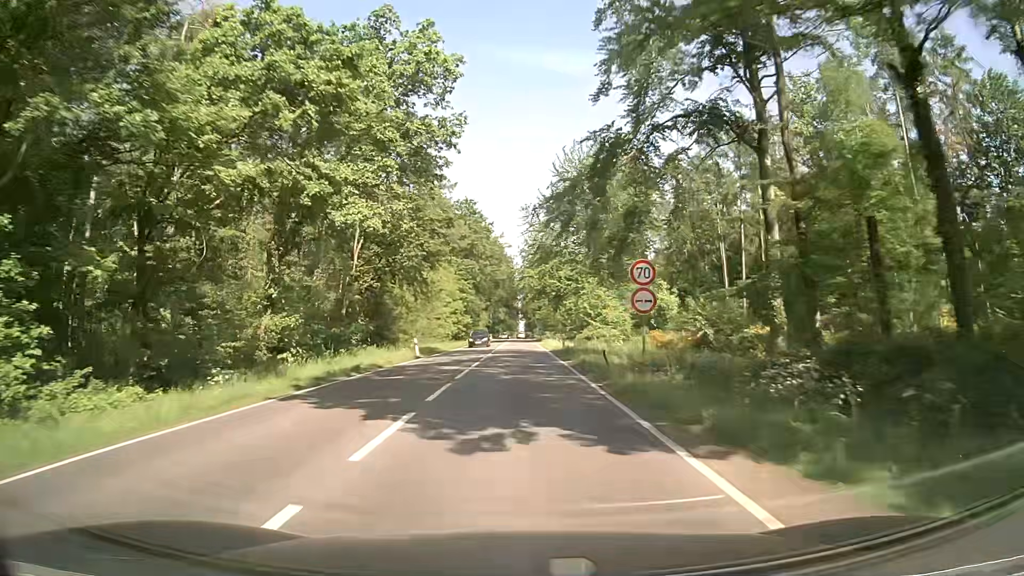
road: primary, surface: asphalt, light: Day
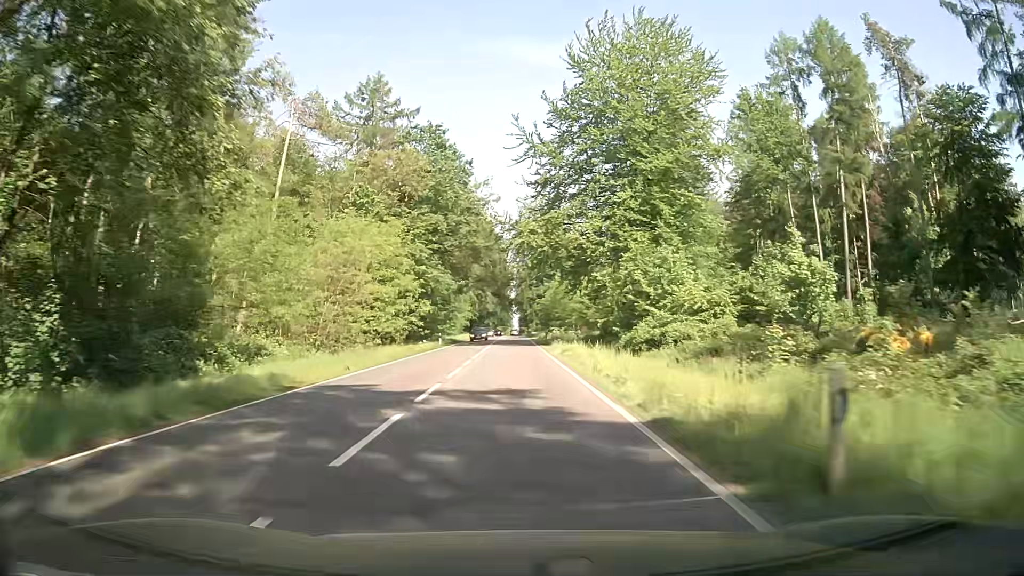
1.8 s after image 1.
(0.0, +34.2) m; 0°
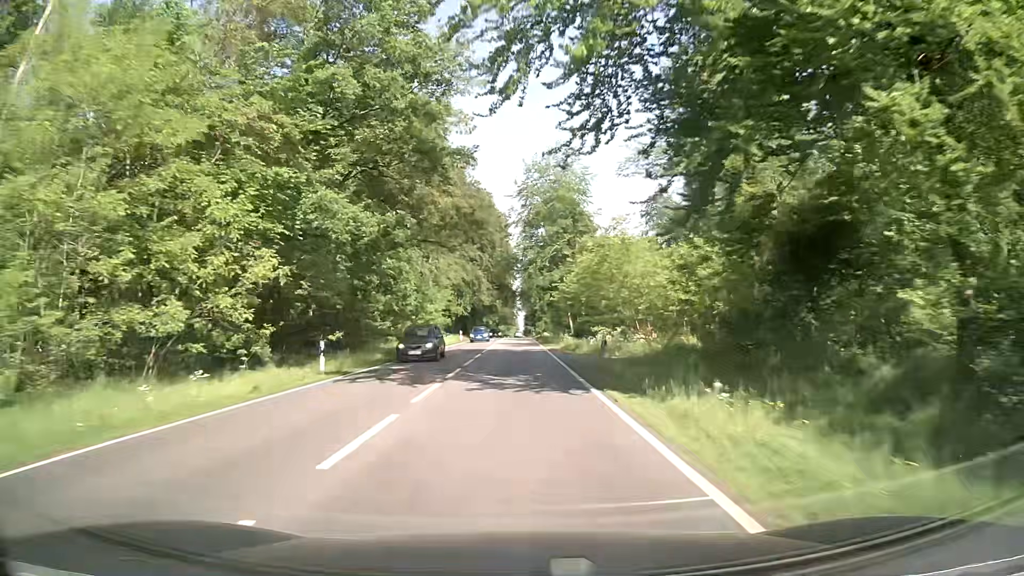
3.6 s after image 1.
(-0.1, +34.2) m; -1°
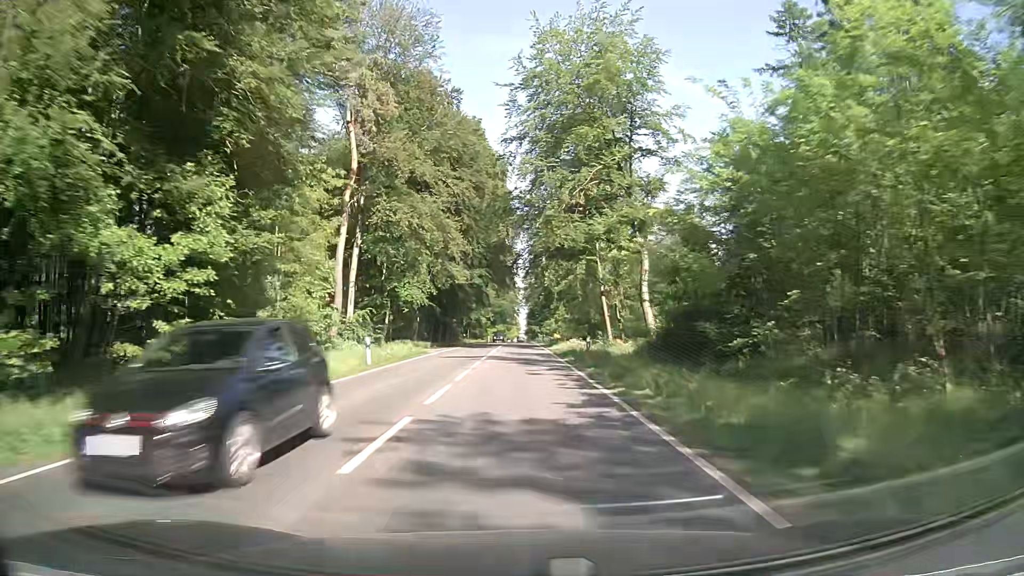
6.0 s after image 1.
(0.0, +45.5) m; 0°
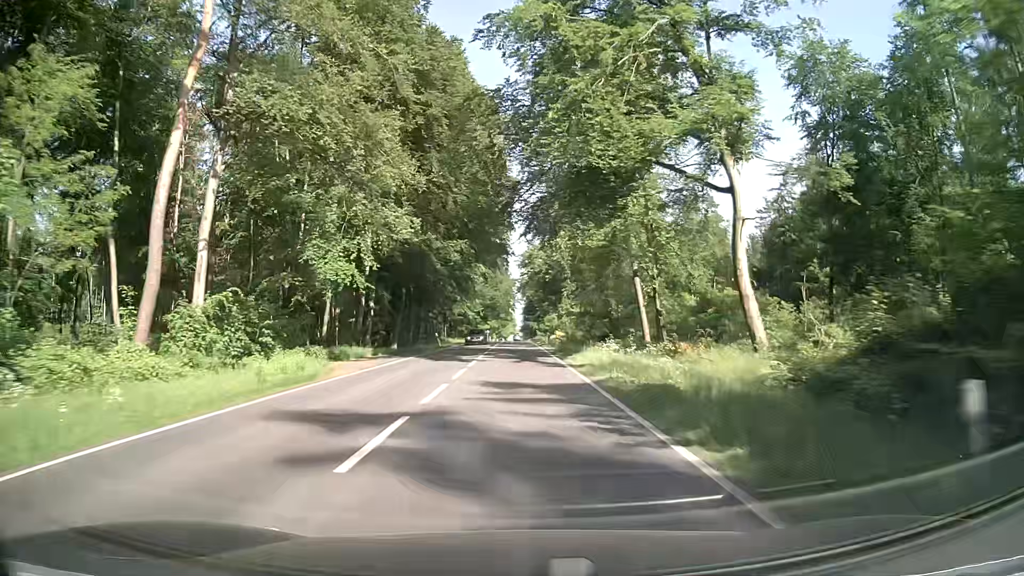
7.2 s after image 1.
(0.0, +22.7) m; 0°
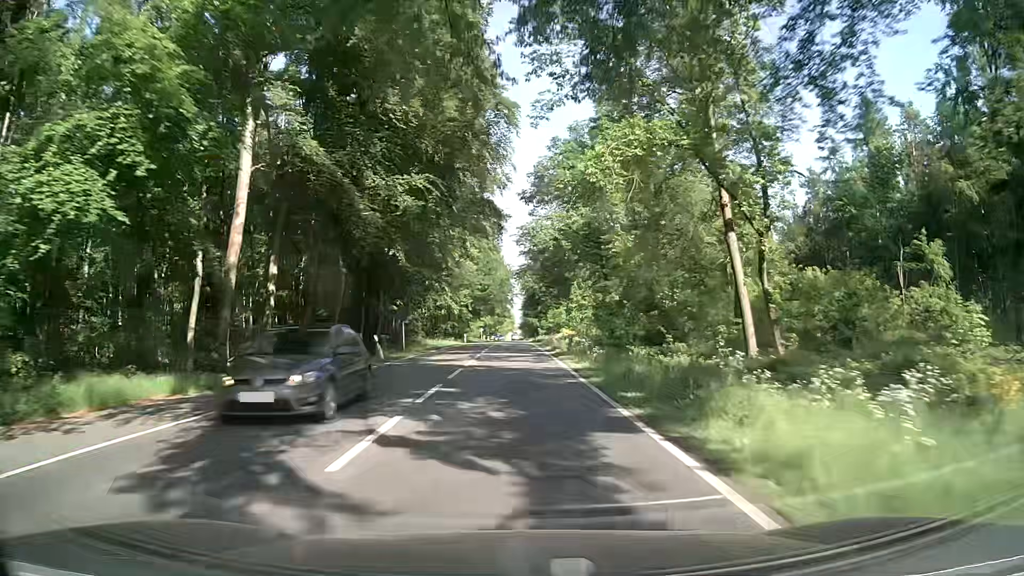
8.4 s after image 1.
(-0.1, +22.7) m; 0°
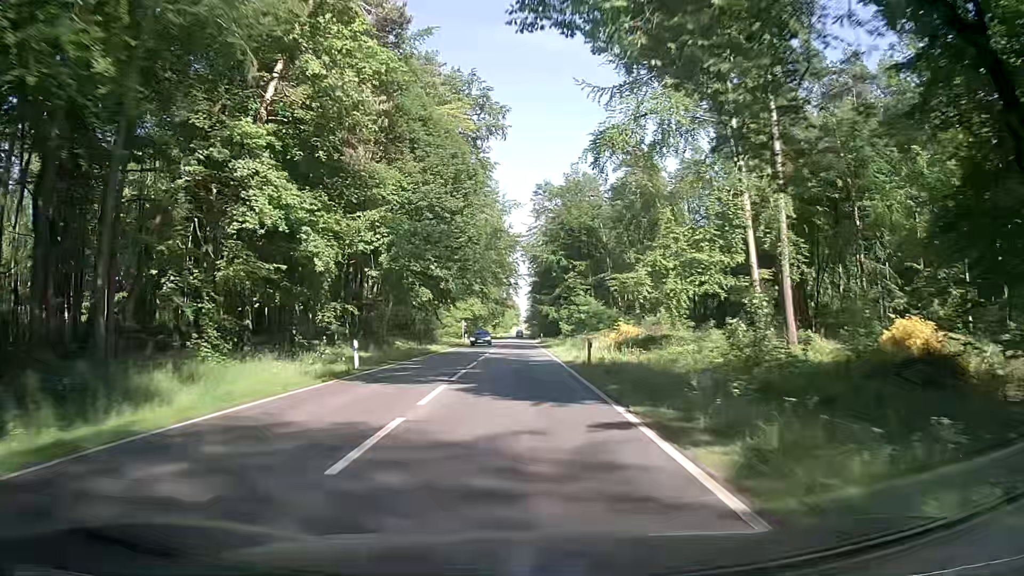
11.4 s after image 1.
(-0.7, +56.8) m; -1°
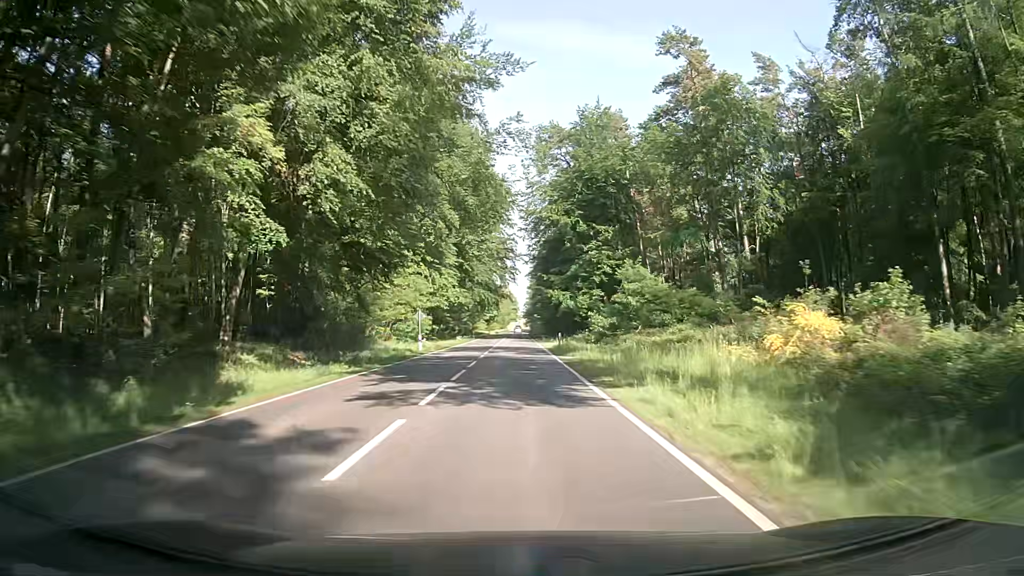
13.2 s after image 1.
(+0.2, +34.1) m; 0°
(0, +10) (0, +20) (0, +30) (0, +40) (0, +50) (0, +60) (0, +70) (0, +80) (0, +90) (0, +100) m
